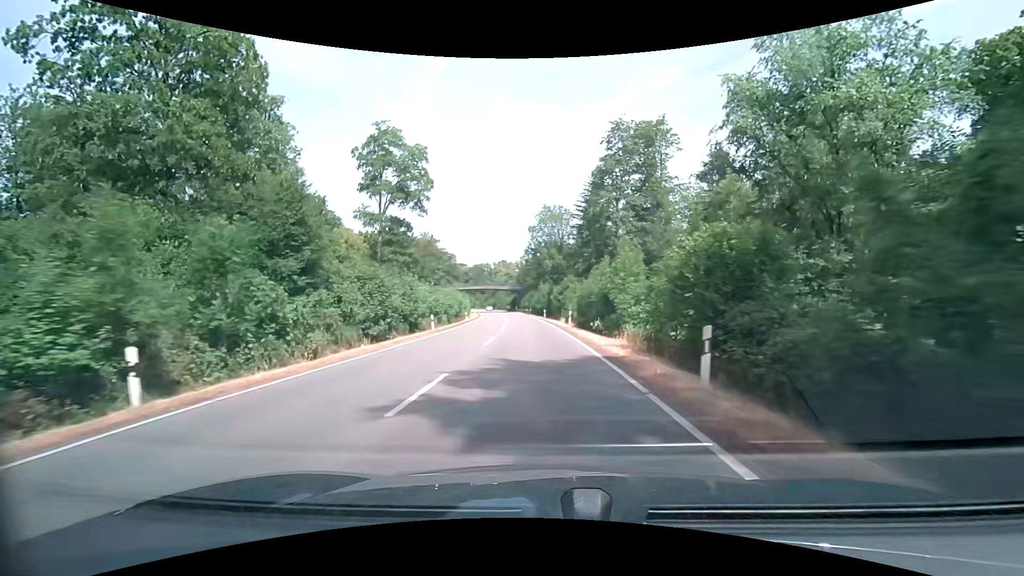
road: secondary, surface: asphalt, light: Day
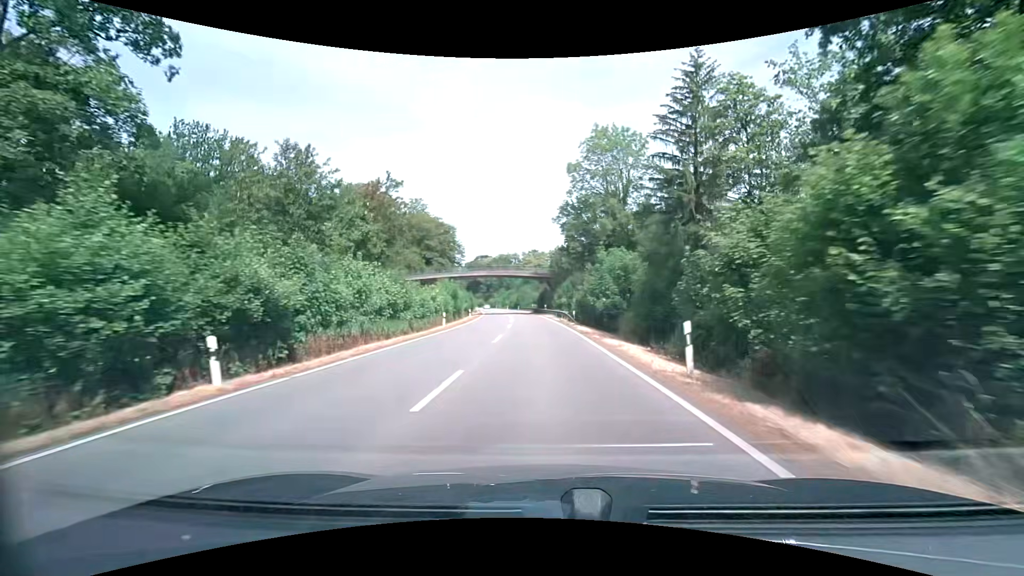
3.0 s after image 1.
(-1.9, +48.3) m; -4°
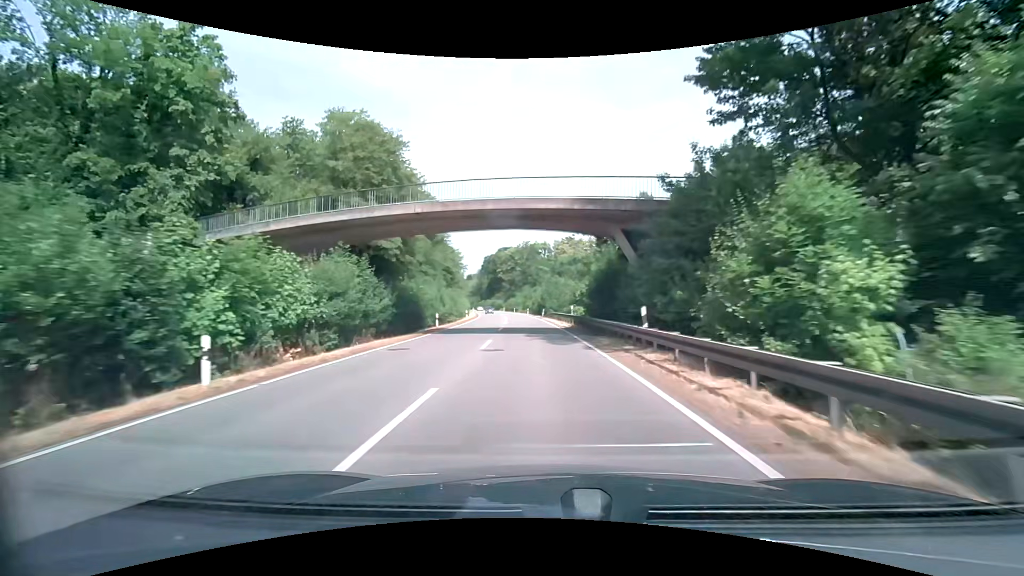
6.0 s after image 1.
(-1.6, +50.6) m; -4°
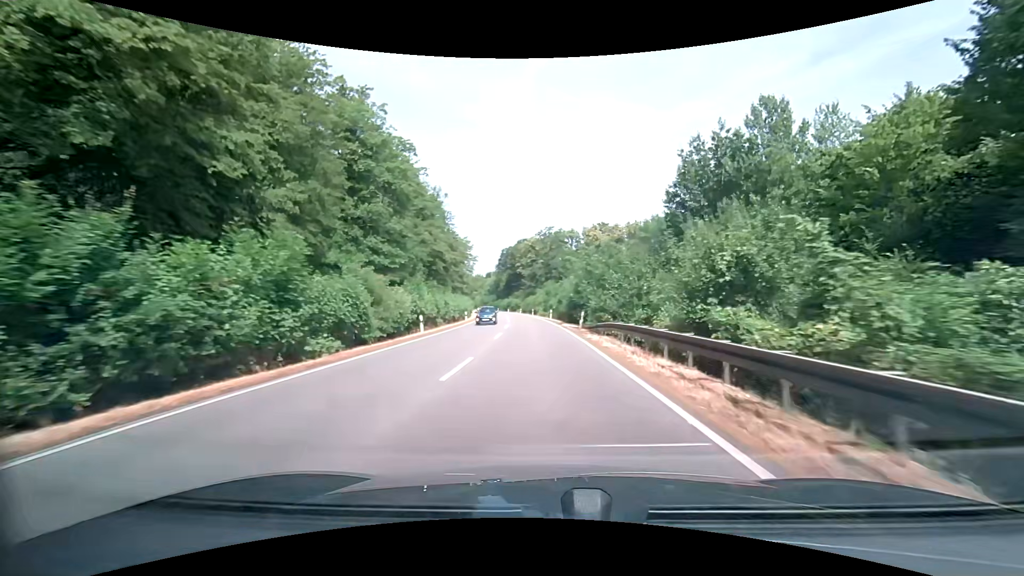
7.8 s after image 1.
(-0.9, +31.0) m; -4°
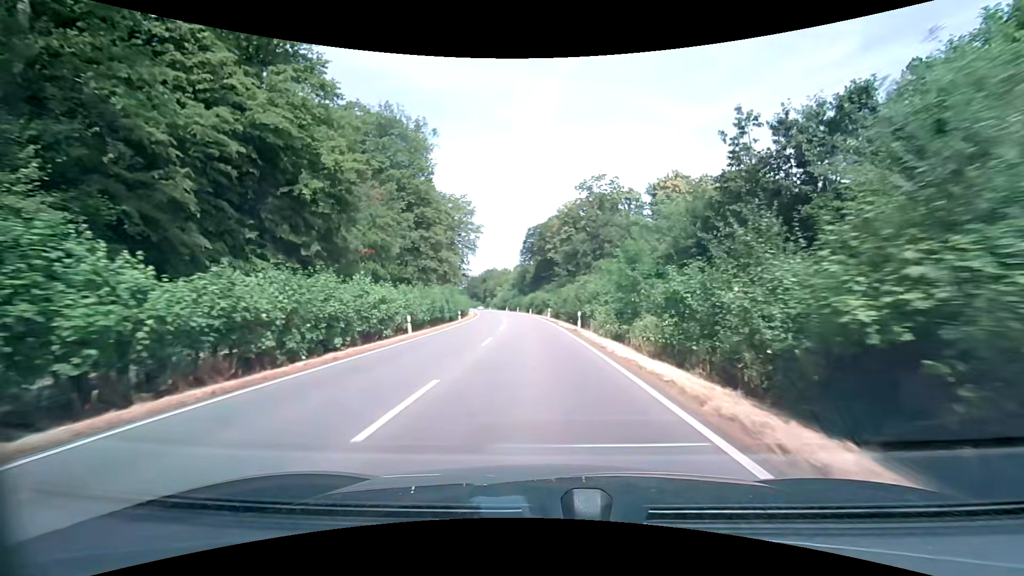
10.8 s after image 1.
(-1.2, +52.3) m; -3°
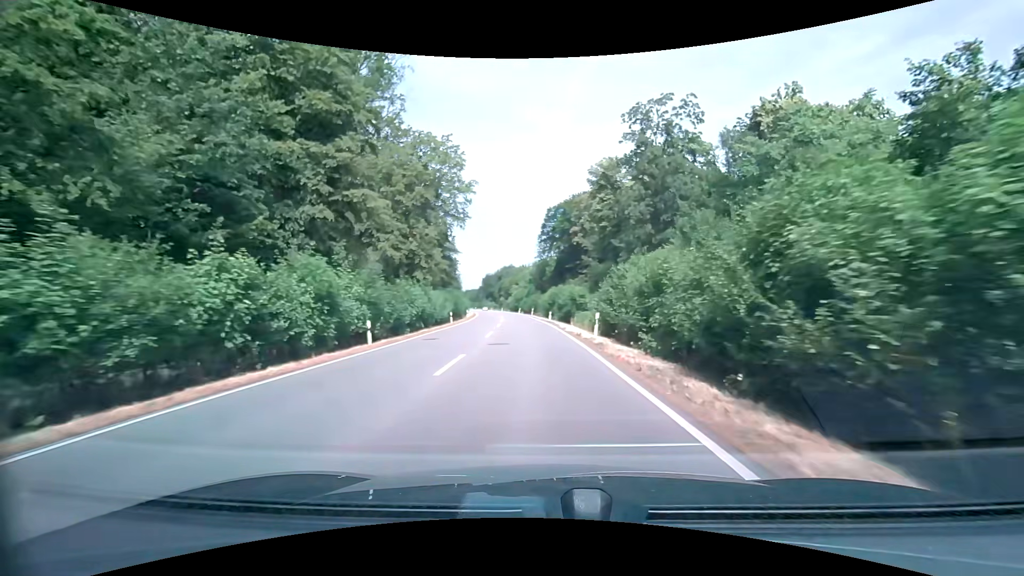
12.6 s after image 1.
(-0.8, +31.4) m; -3°
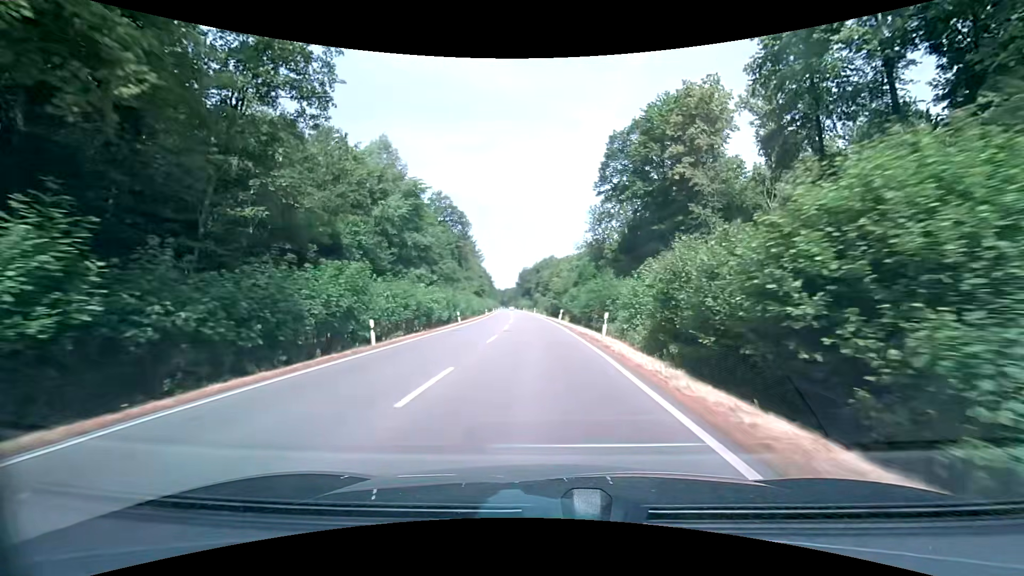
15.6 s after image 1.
(-2.4, +51.1) m; -5°
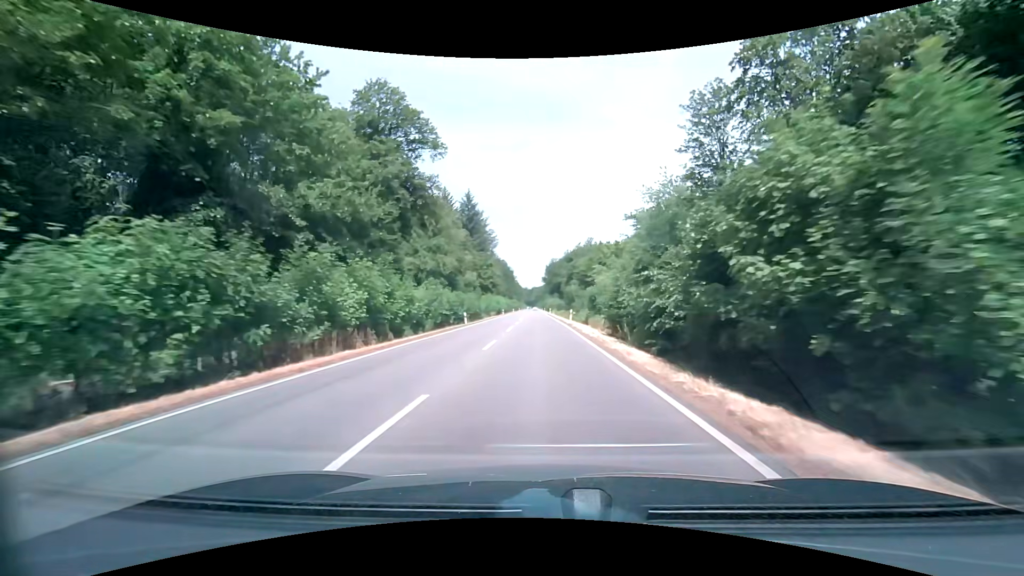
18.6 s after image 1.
(-1.6, +51.6) m; -4°
(0, +10) (0, +20) (0, +30) (-1, +40) (-1, +50) (-1, +60) (-1, +70) (-1, +80) (-2, +90) (-2, +100) m
